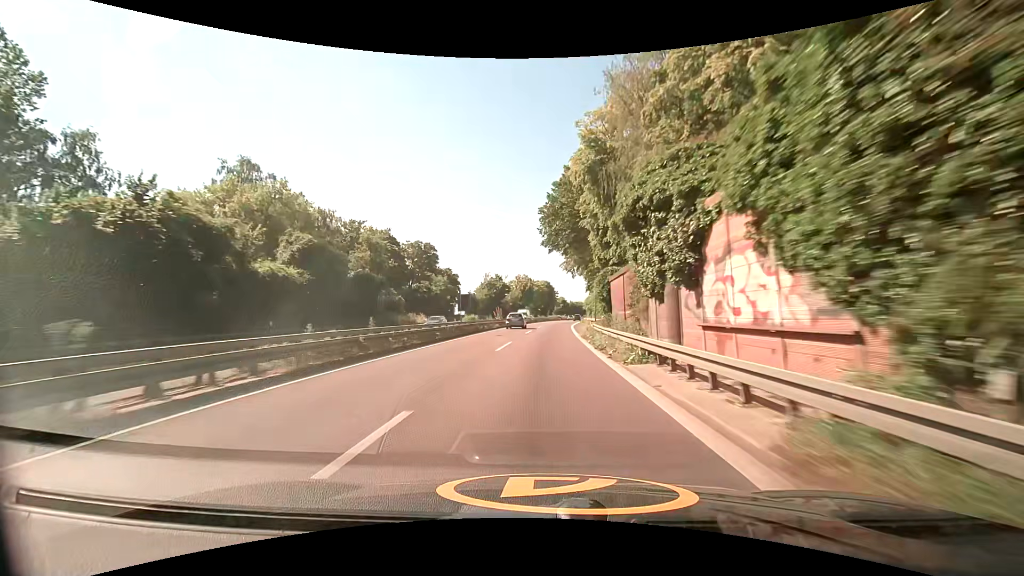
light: Day
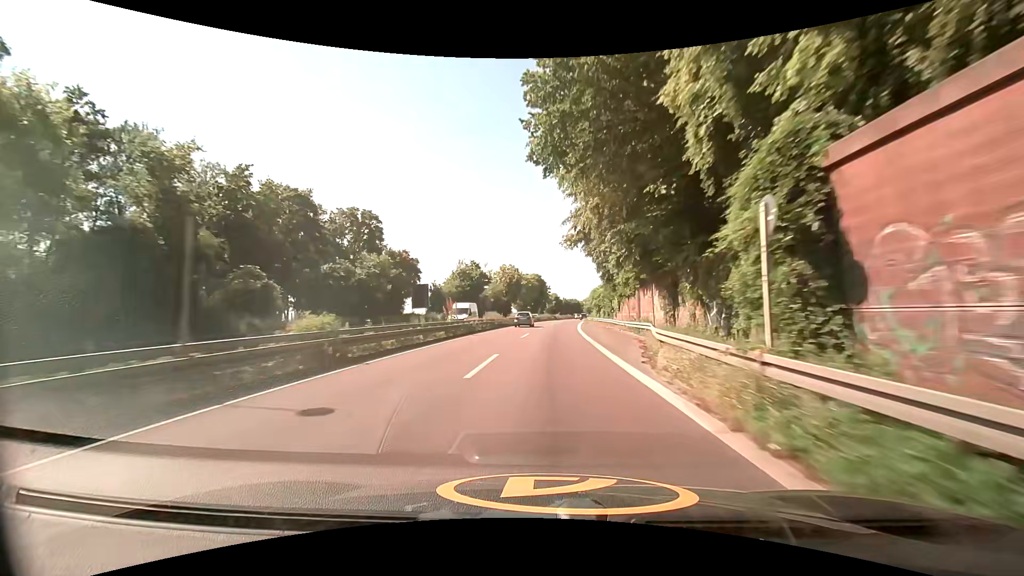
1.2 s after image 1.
(+0.1, +26.3) m; +1°
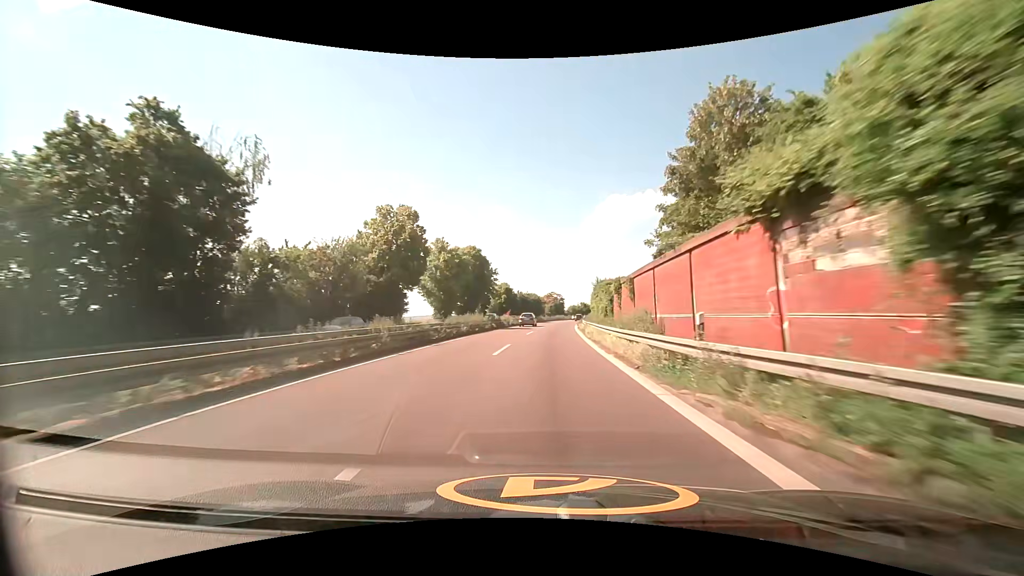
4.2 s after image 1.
(+2.8, +65.4) m; +5°
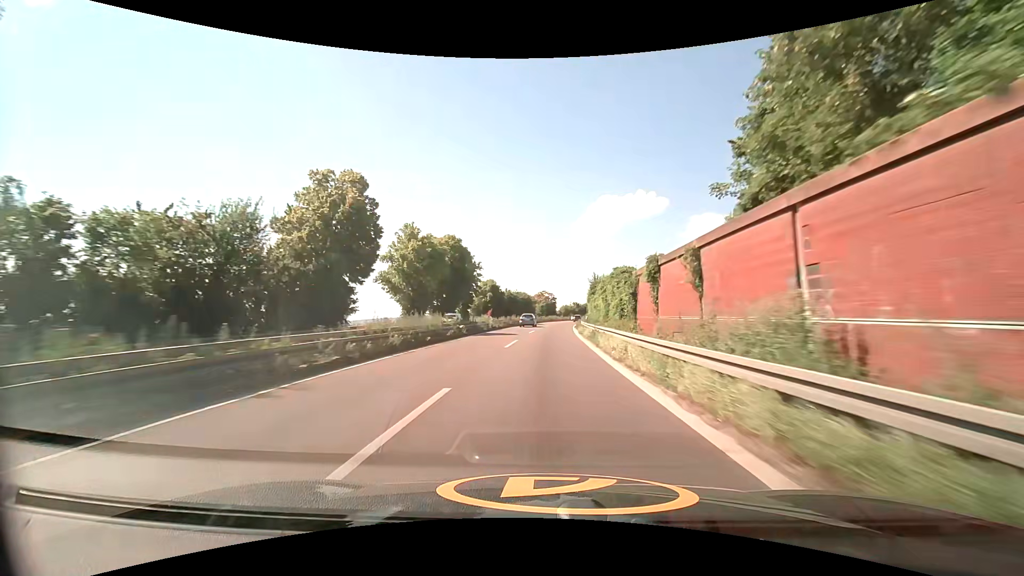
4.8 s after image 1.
(+0.1, +13.2) m; +1°
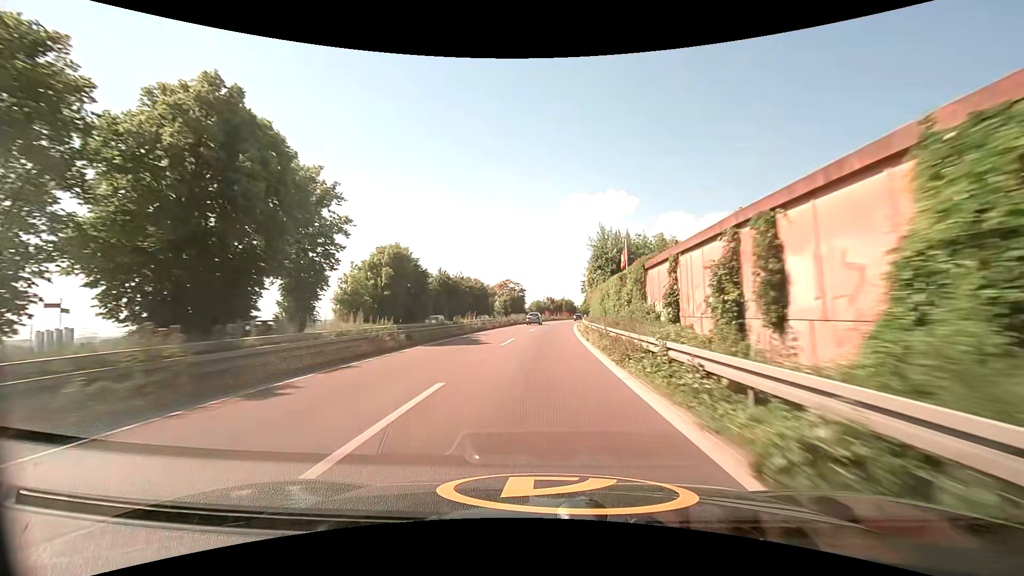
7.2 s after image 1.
(+1.6, +53.0) m; +3°
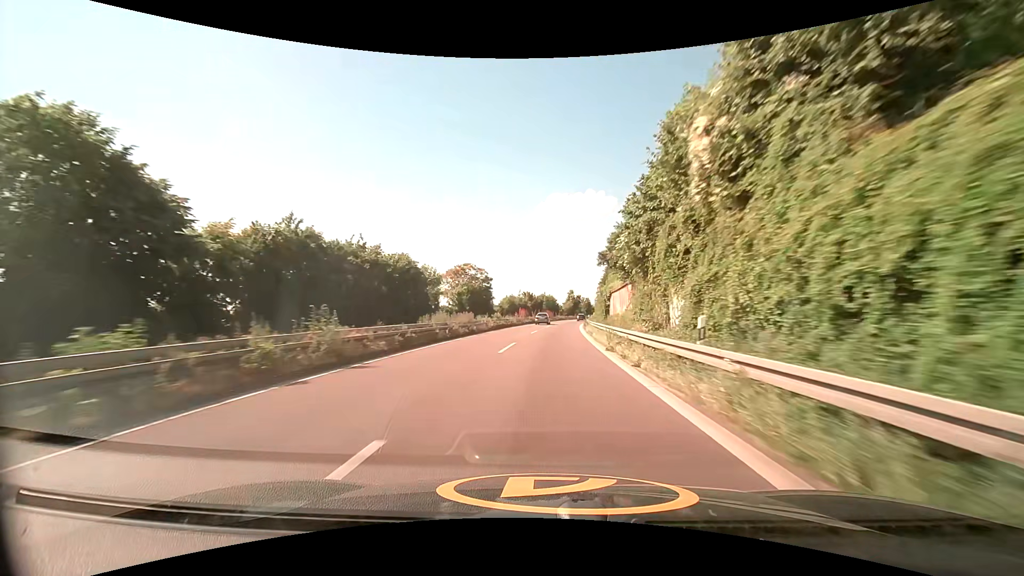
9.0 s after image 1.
(+0.7, +40.1) m; +2°
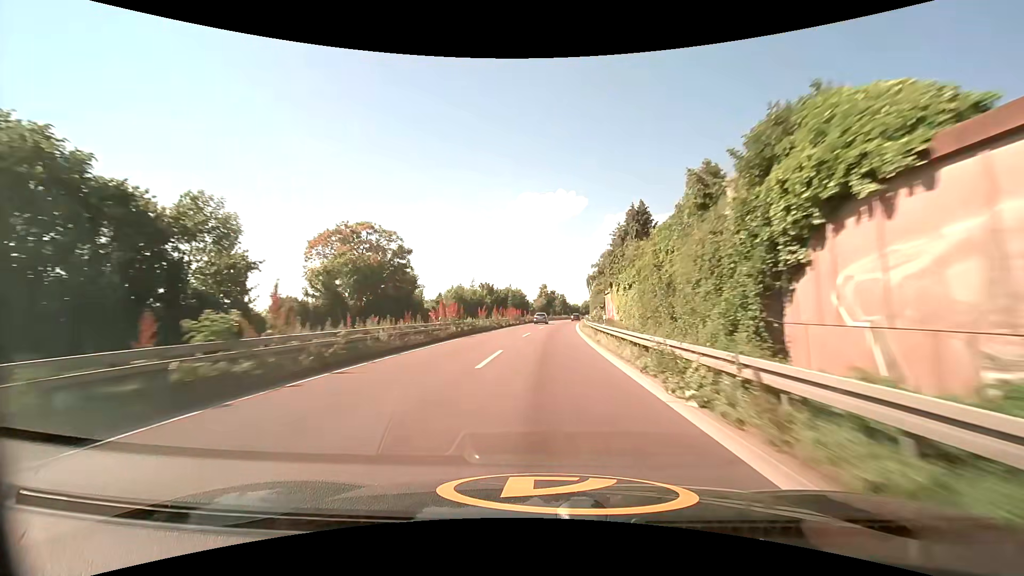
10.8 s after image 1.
(+1.2, +40.5) m; +3°
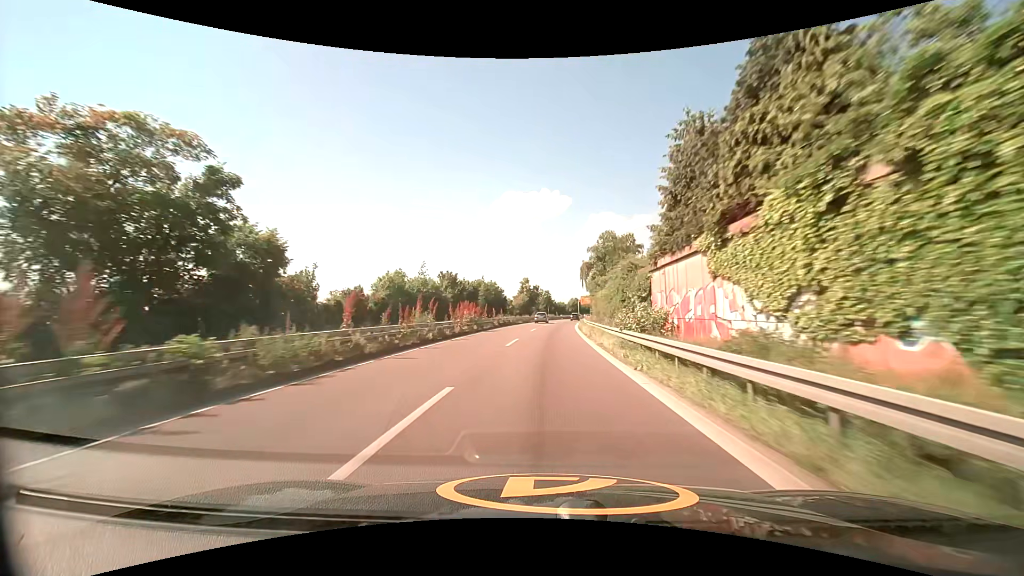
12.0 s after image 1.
(+0.6, +27.2) m; +2°
(0, +10) (0, +20) (+1, +30) (+1, +40) (+2, +50) (+2, +60) (+3, +70) (+4, +80) (+5, +90) (+7, +100) m
